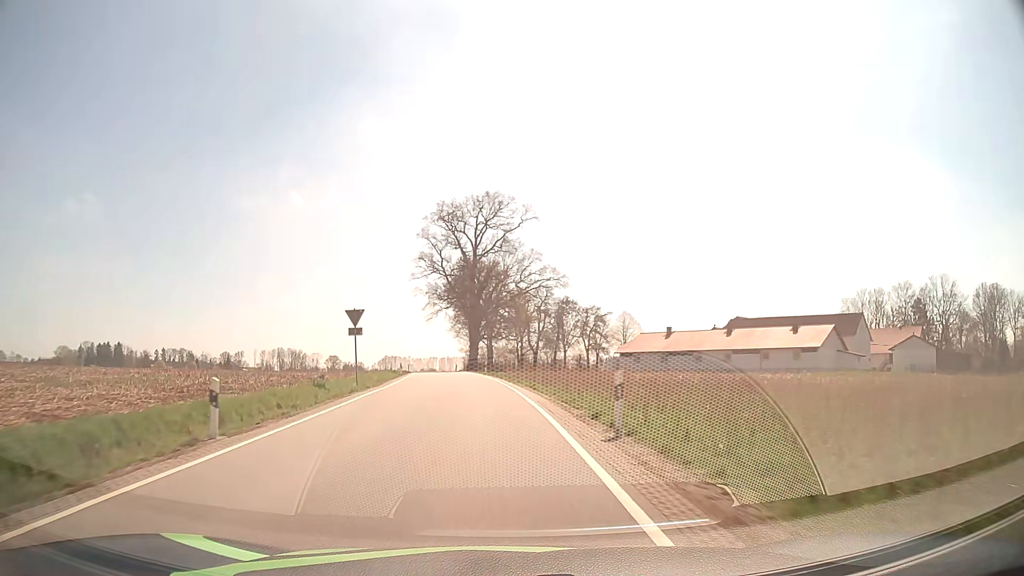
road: tertiary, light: Day
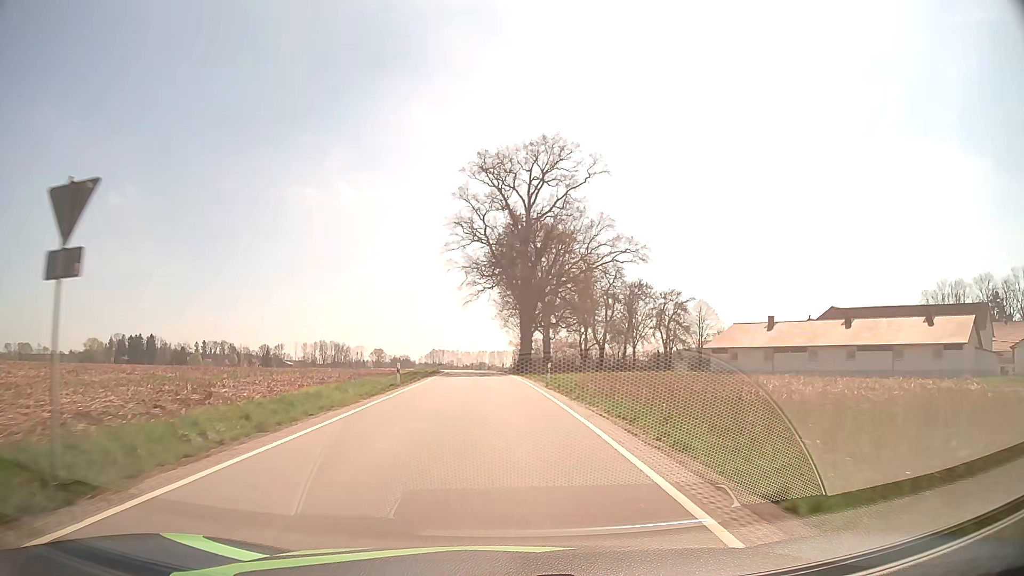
(-1.2, +22.7) m; -4°
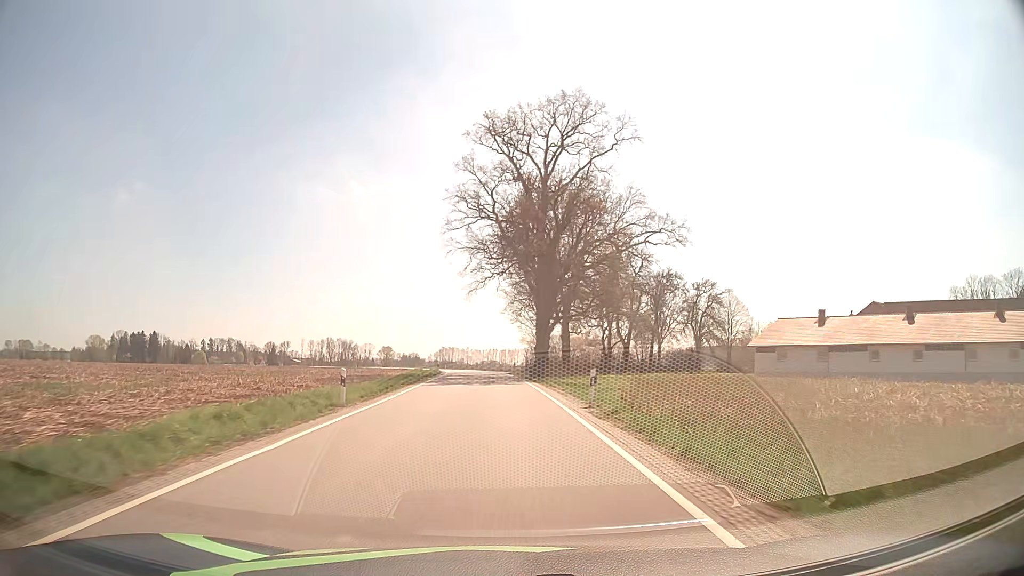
(-0.1, +11.7) m; -1°
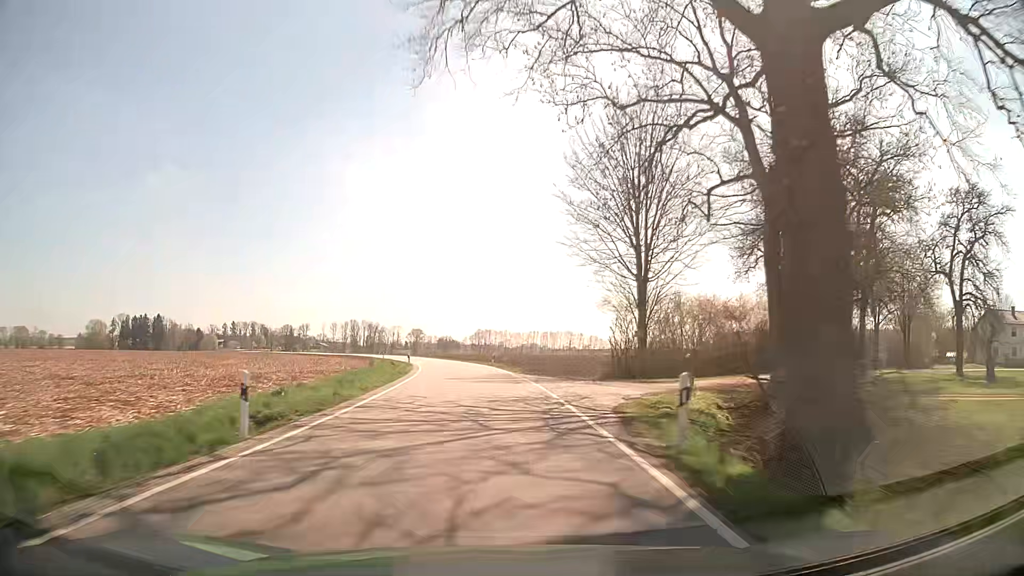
(-1.3, +48.8) m; -4°
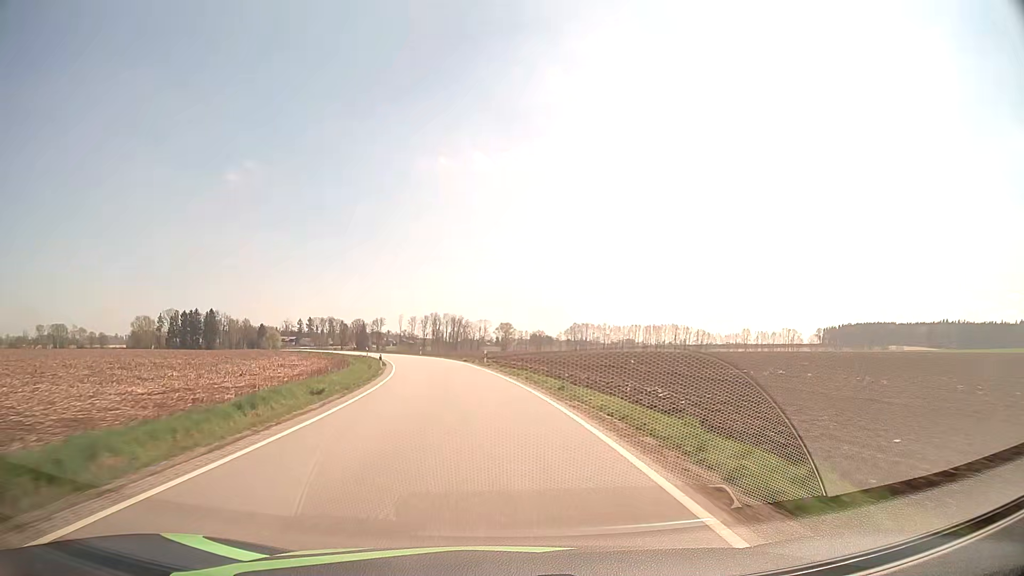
(-3.0, +50.6) m; -8°
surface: asphalt
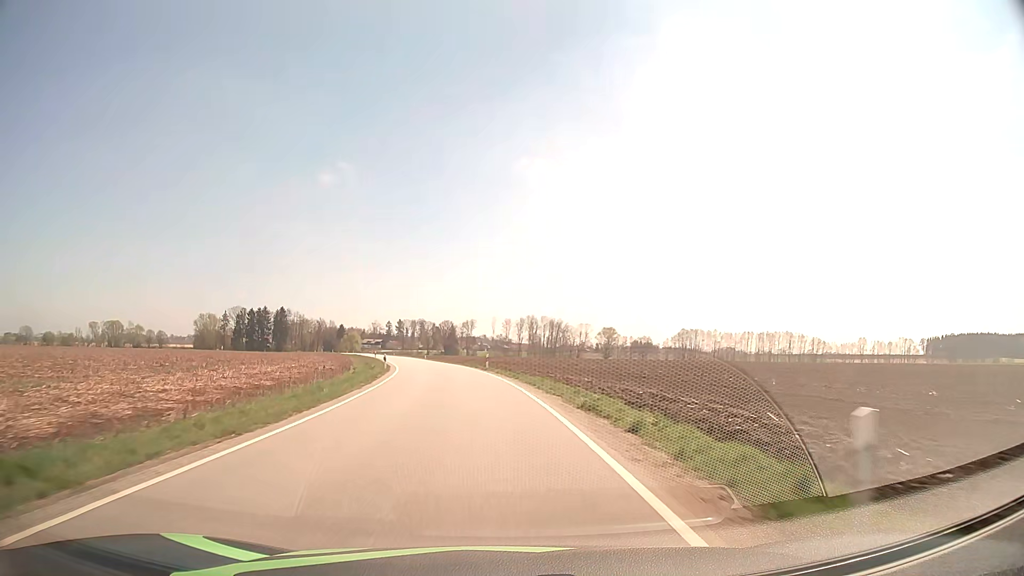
(-2.8, +38.3) m; -8°
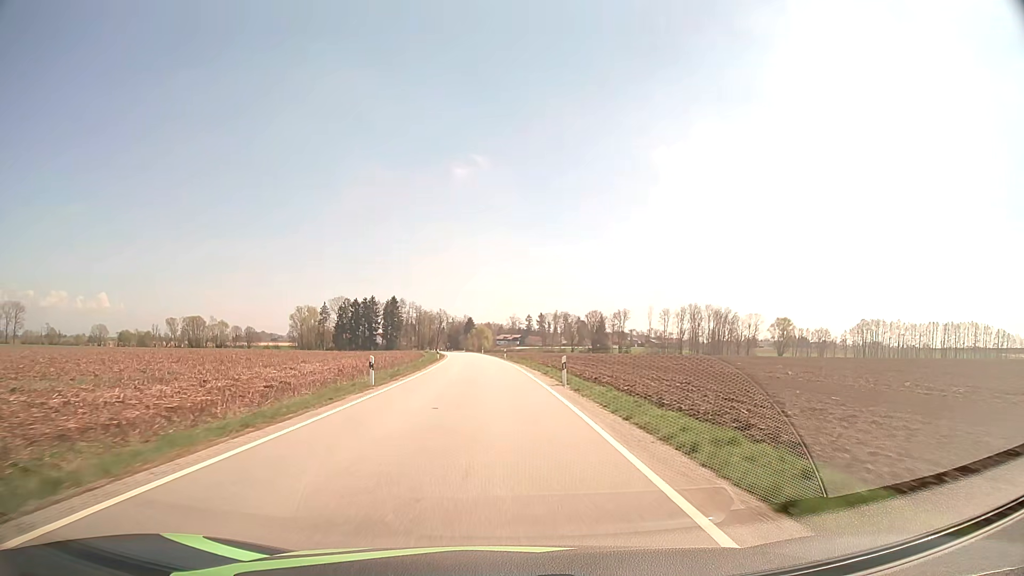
(-7.2, +64.2) m; -12°
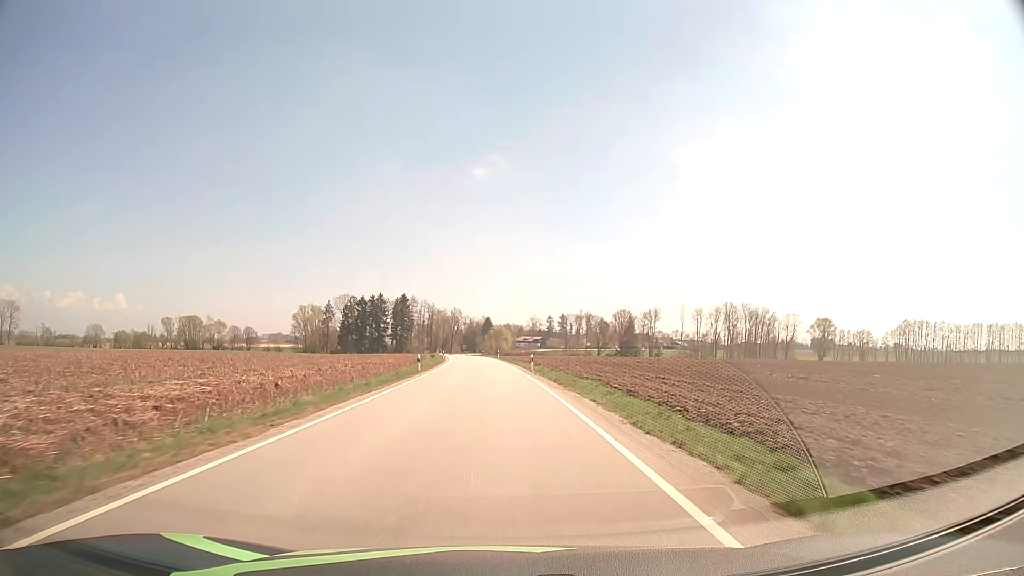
(-0.4, +26.2) m; -2°
(0, +10) (0, +20) (0, +30) (-1, +40) (-1, +50) (-2, +60) (-2, +70) (-3, +80) (-4, +90) (-5, +100) m
